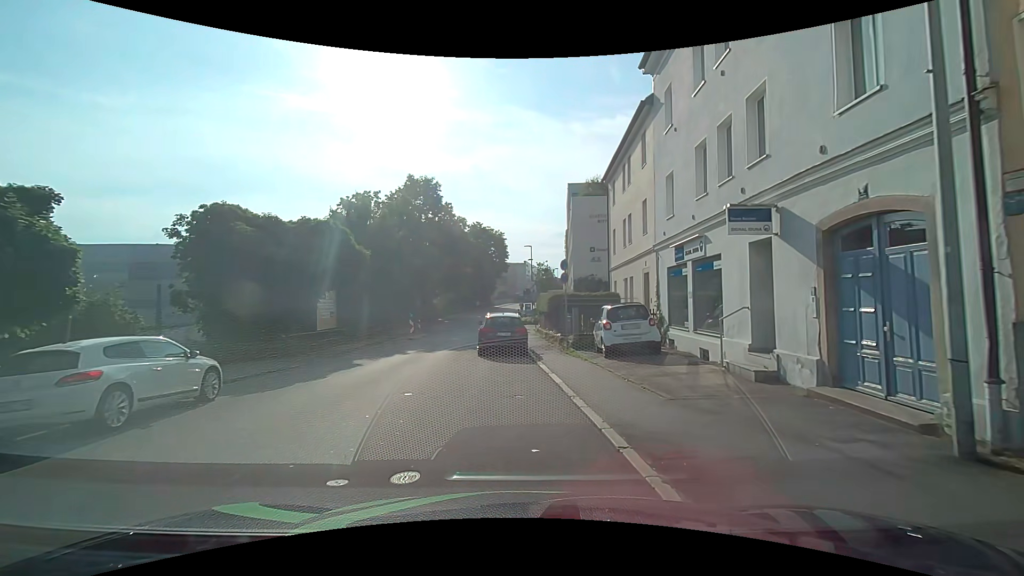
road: residential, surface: asphalt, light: Day
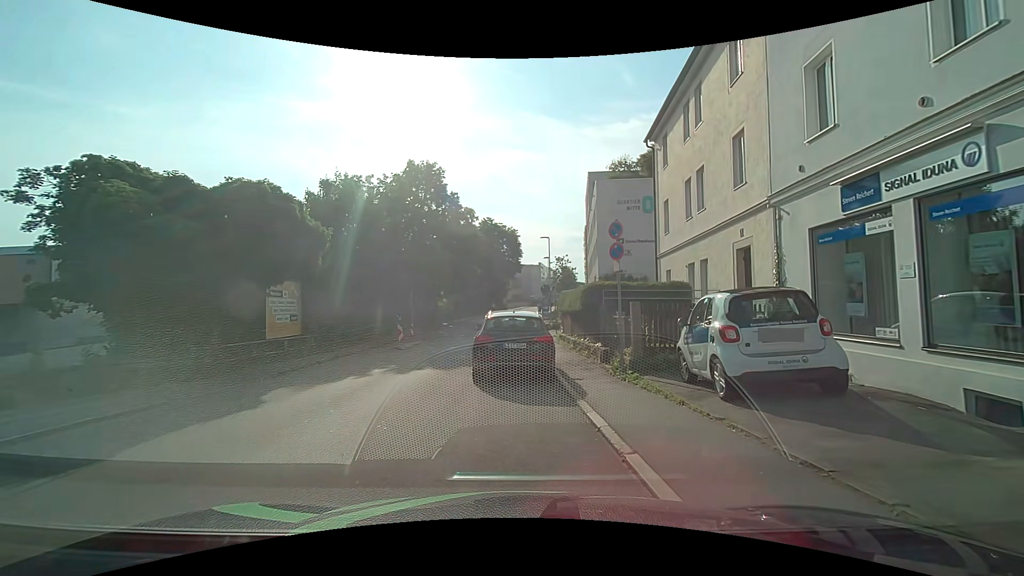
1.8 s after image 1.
(-0.2, +7.2) m; -3°
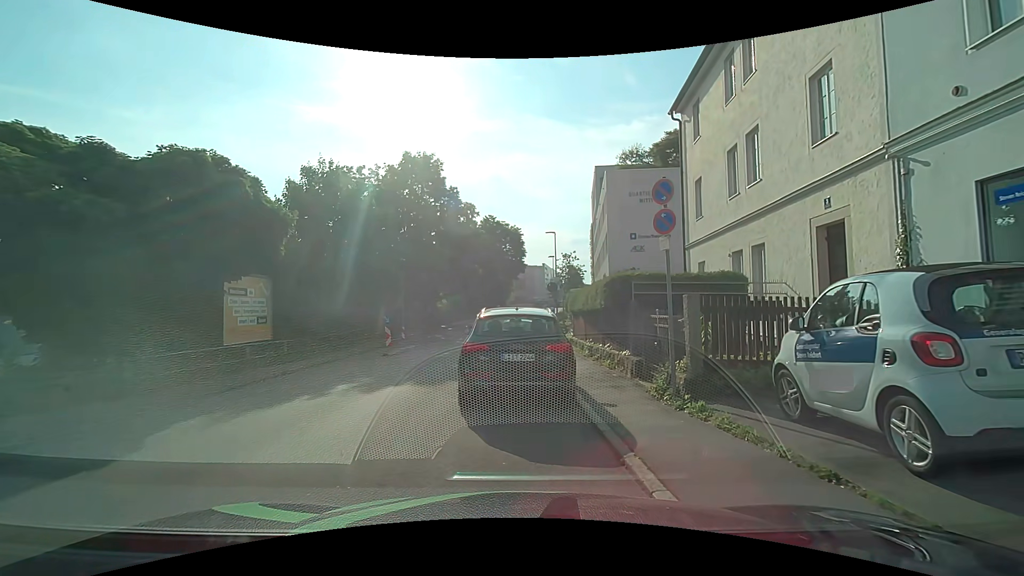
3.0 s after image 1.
(+0.1, +3.2) m; +2°
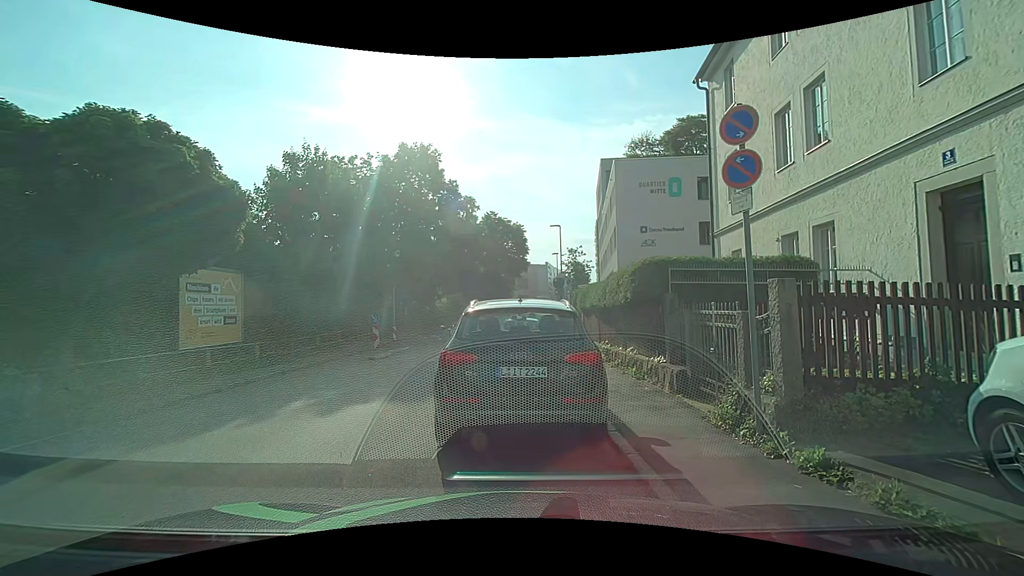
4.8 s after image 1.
(0.0, +2.3) m; -1°
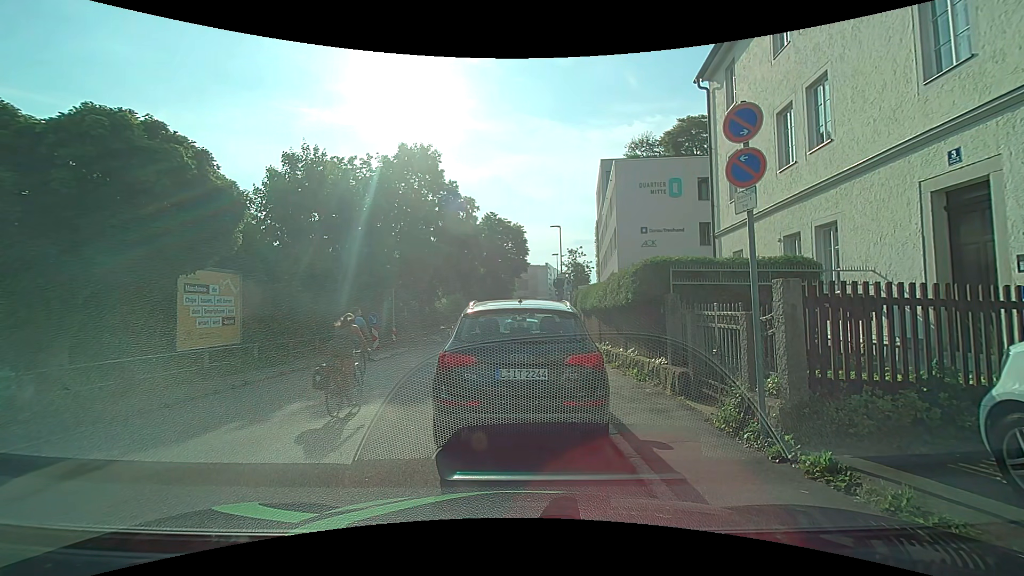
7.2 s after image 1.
(0.0, +0.2) m; 0°
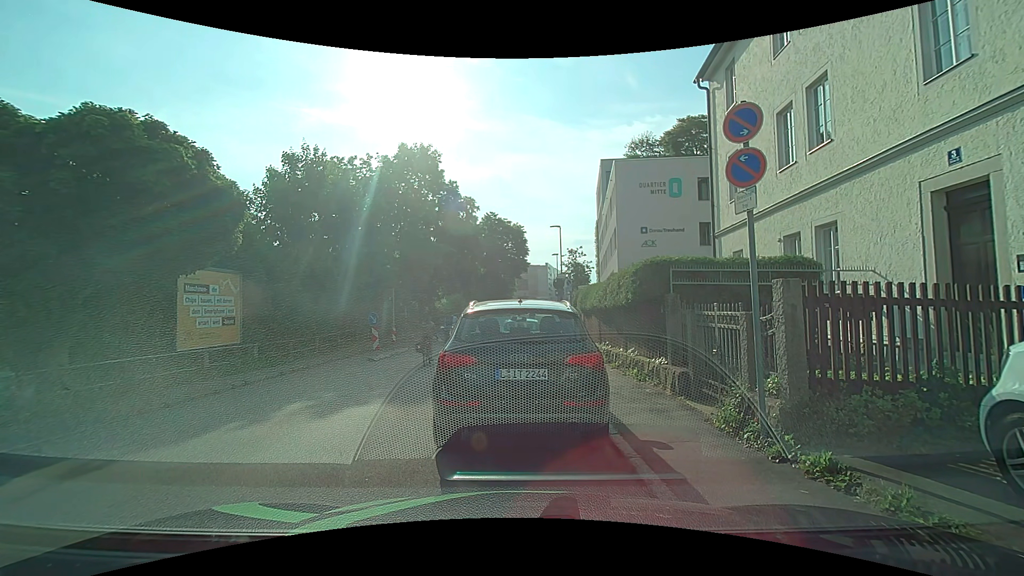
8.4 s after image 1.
(0.0, 0.0) m; 0°
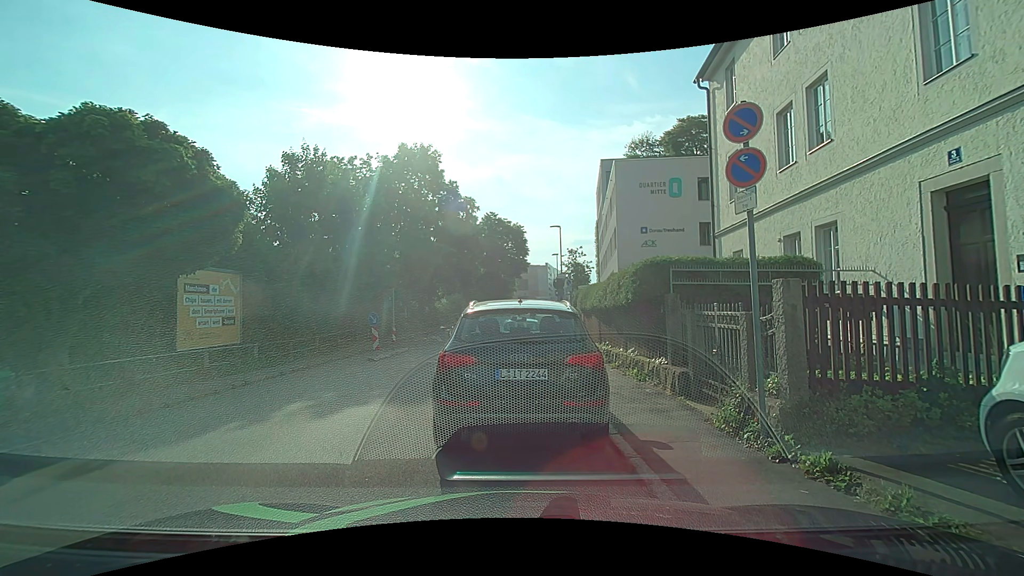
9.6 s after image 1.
(0.0, 0.0) m; 0°
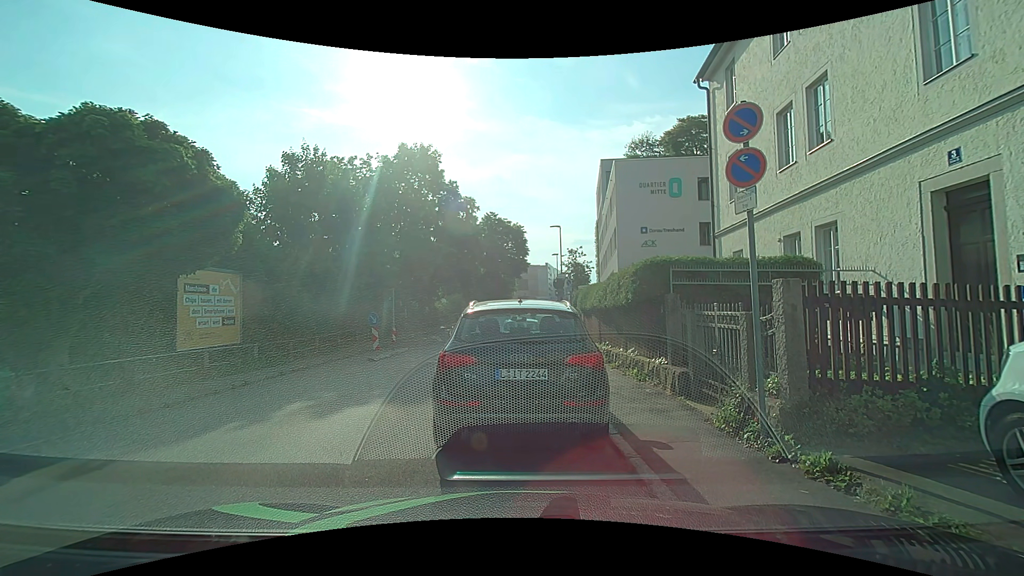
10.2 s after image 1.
(0.0, 0.0) m; 0°
